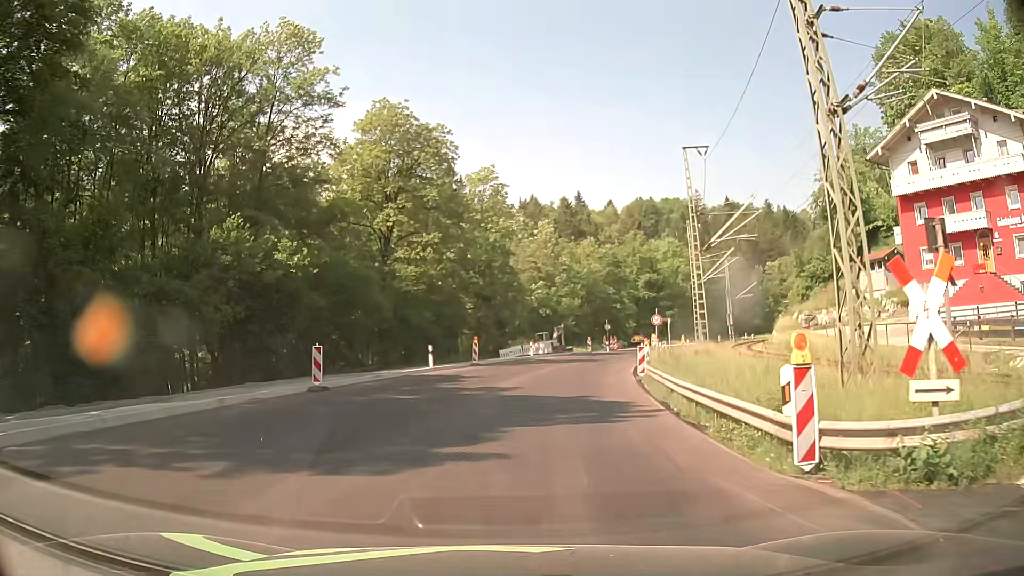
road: primary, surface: asphalt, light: Day
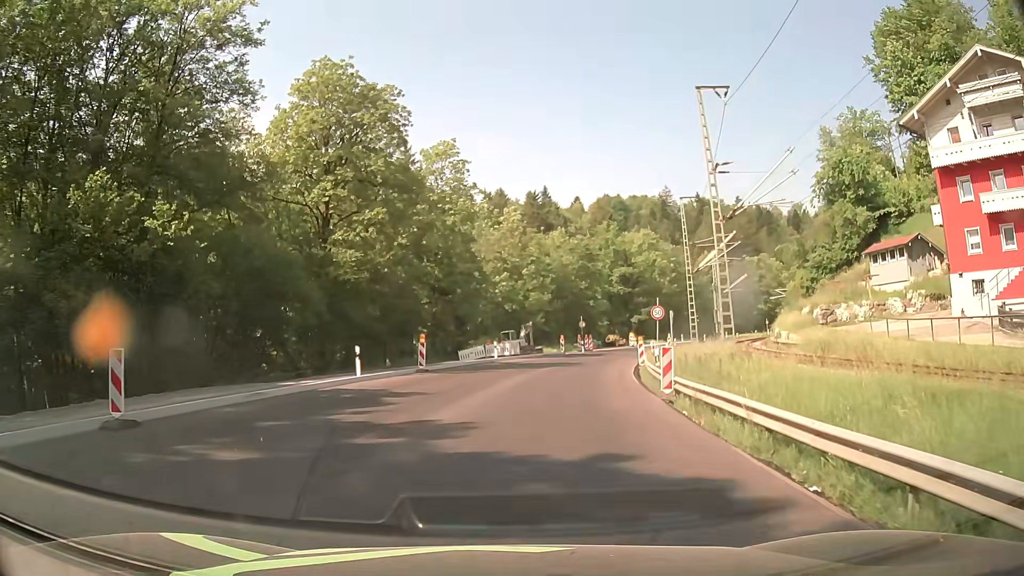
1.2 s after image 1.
(+0.2, +9.2) m; +3°
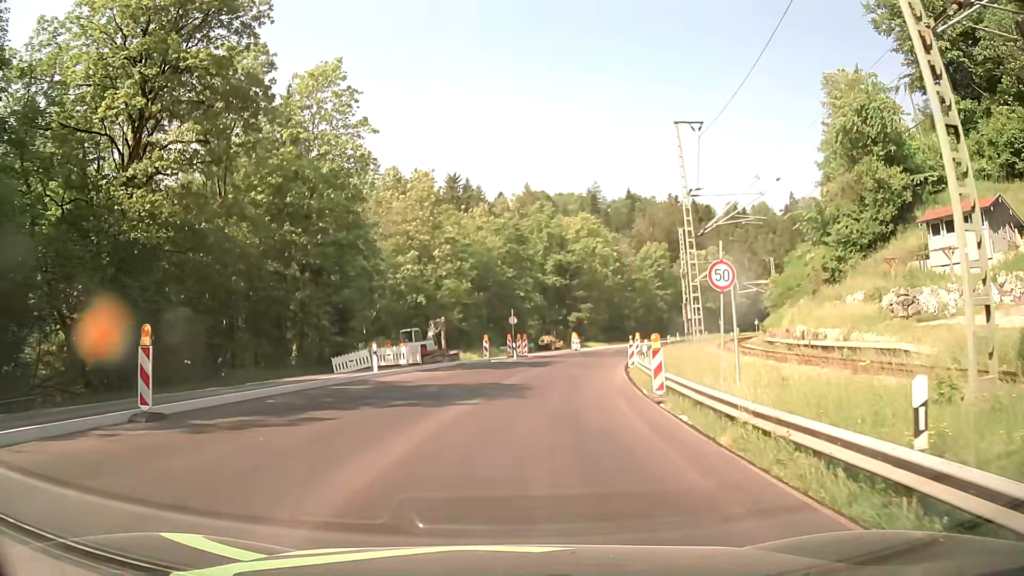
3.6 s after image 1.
(+1.0, +18.6) m; +6°
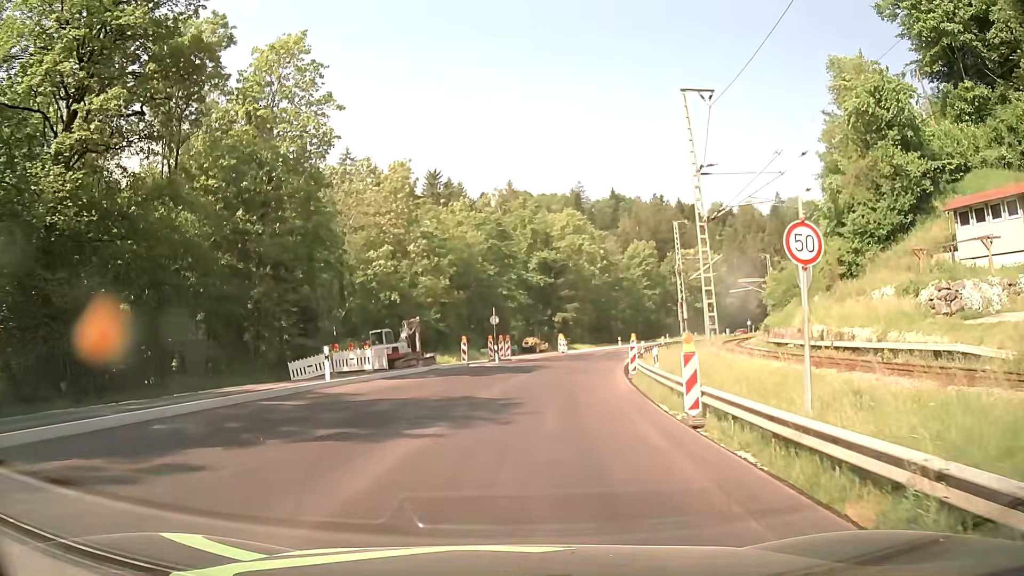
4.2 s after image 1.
(+0.1, +4.7) m; +1°
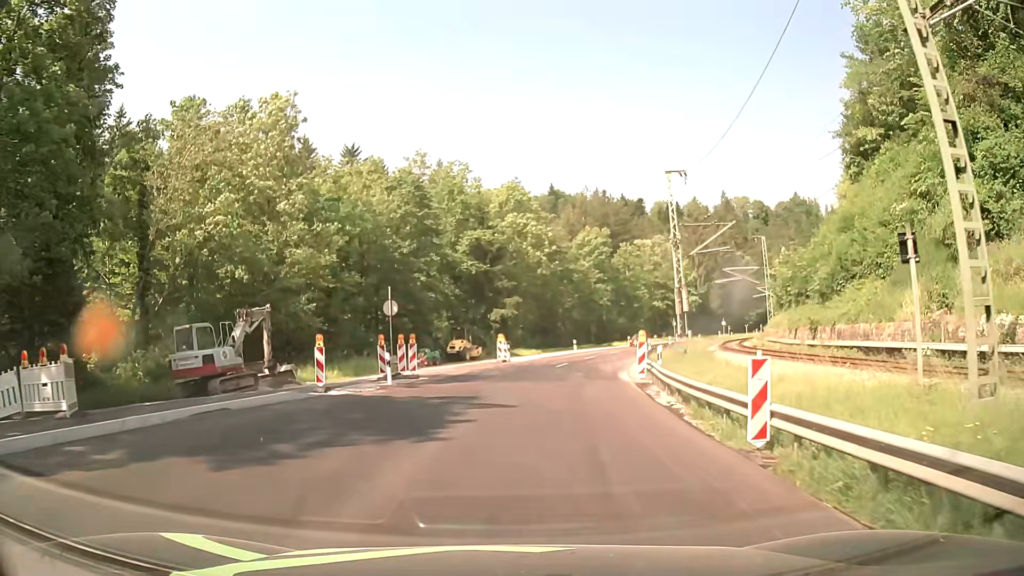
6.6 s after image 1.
(+1.0, +19.1) m; +5°
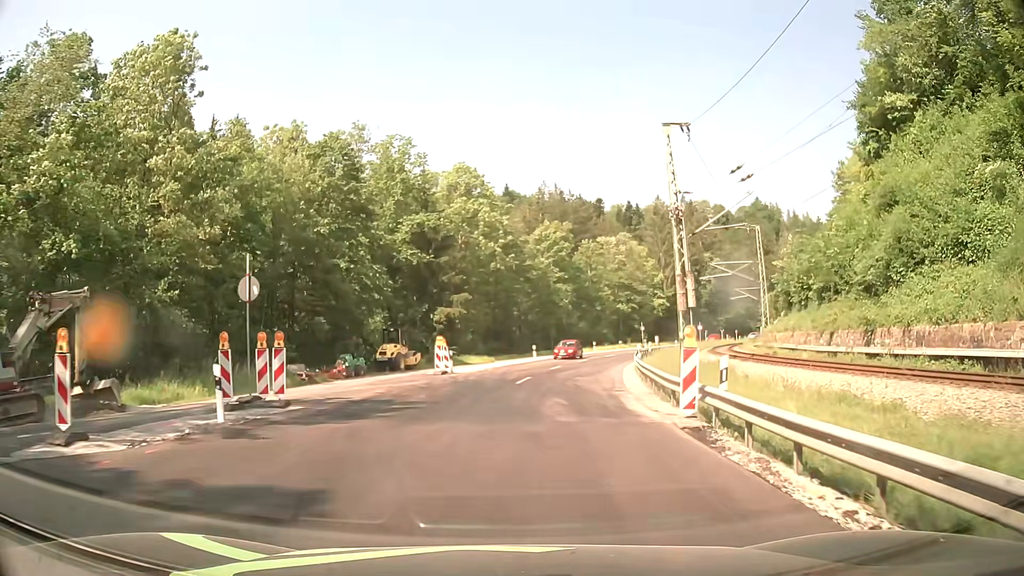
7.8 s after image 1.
(+0.4, +10.9) m; +4°
(0, +10) (+1, +20) (+3, +30) (+5, +40) (+7, +49) (+10, +59) (+14, +68) (+18, +77) (+22, +86) (+27, +95) m
